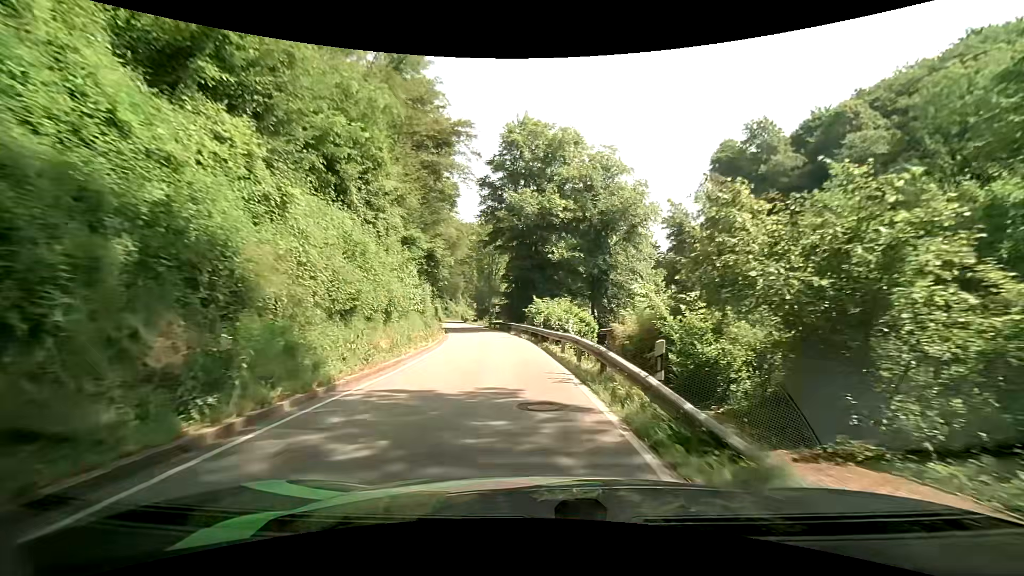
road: tertiary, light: Day
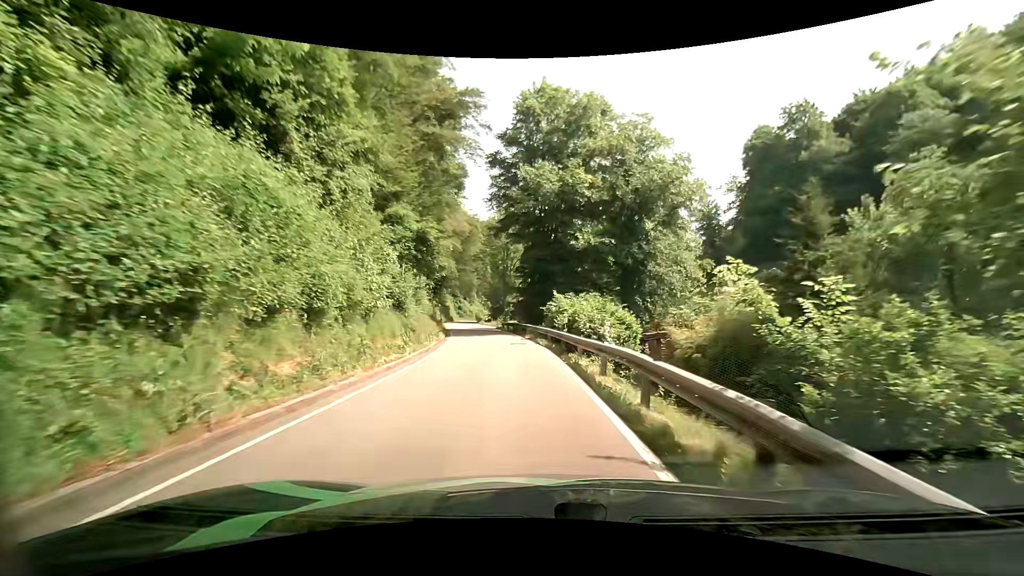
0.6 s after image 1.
(-0.2, +7.1) m; -2°
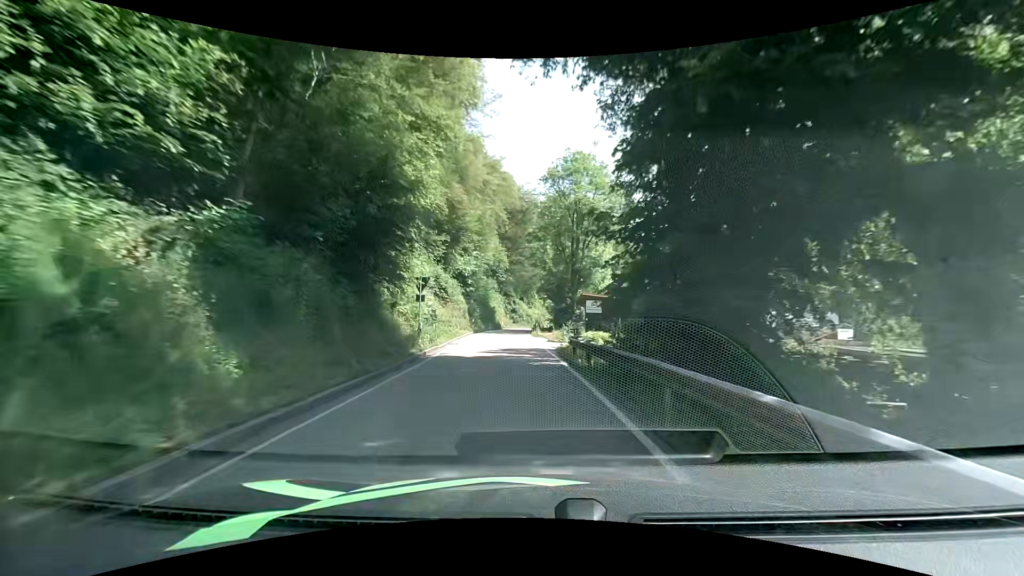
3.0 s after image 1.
(-2.4, +29.0) m; -8°
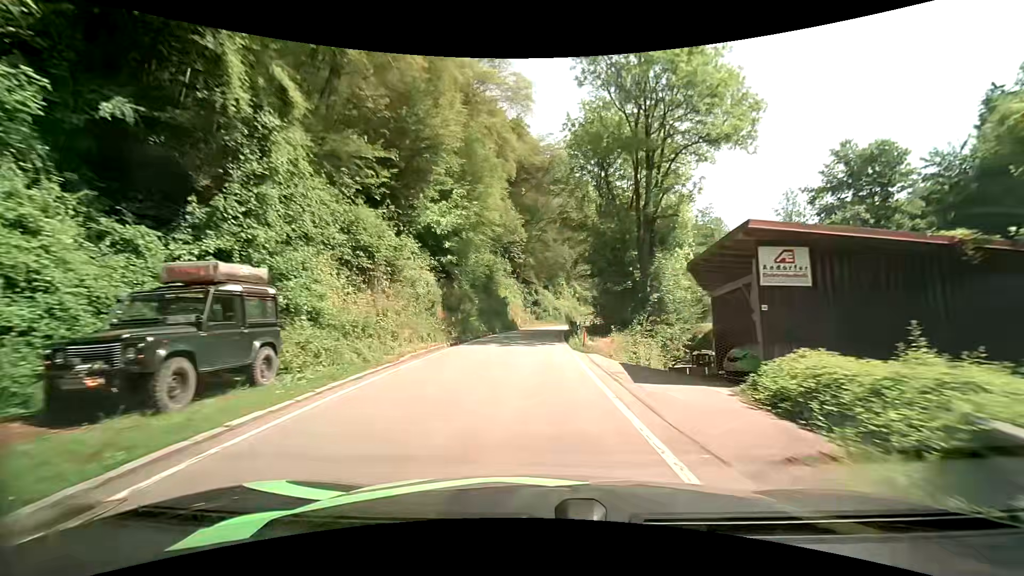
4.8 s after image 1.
(-1.0, +22.8) m; -2°
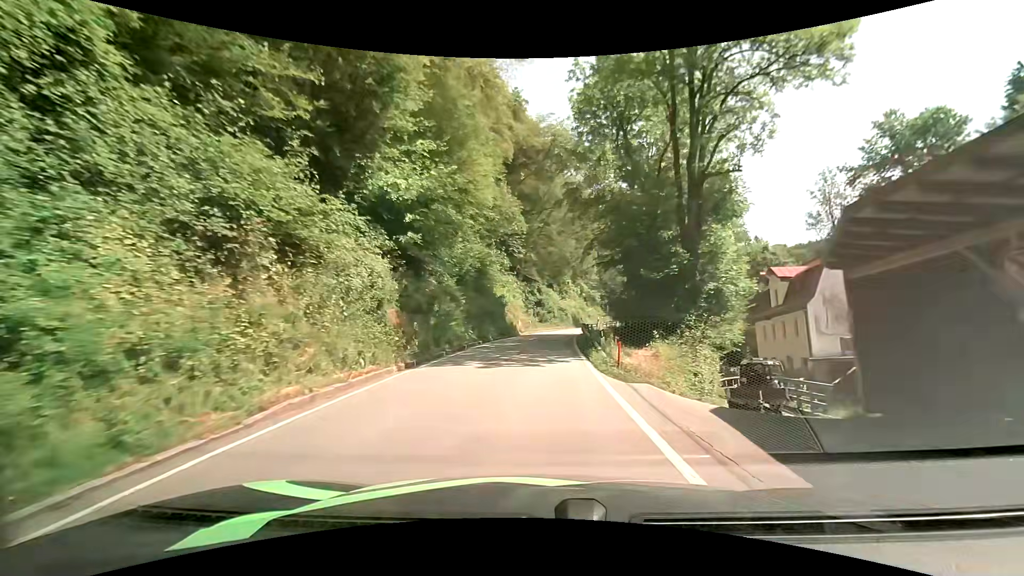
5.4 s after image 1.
(-0.1, +7.7) m; -1°
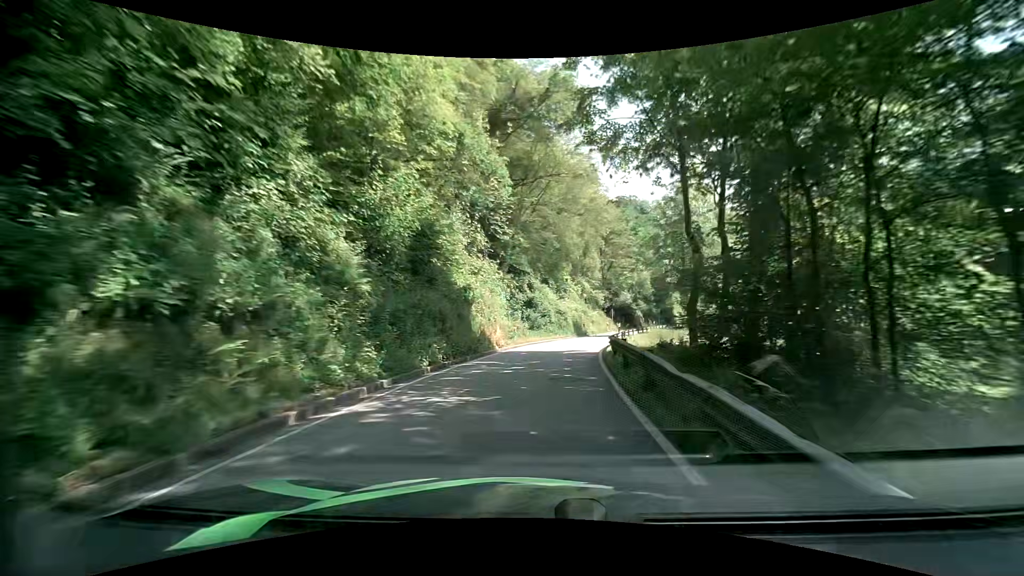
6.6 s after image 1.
(-0.1, +15.2) m; 0°
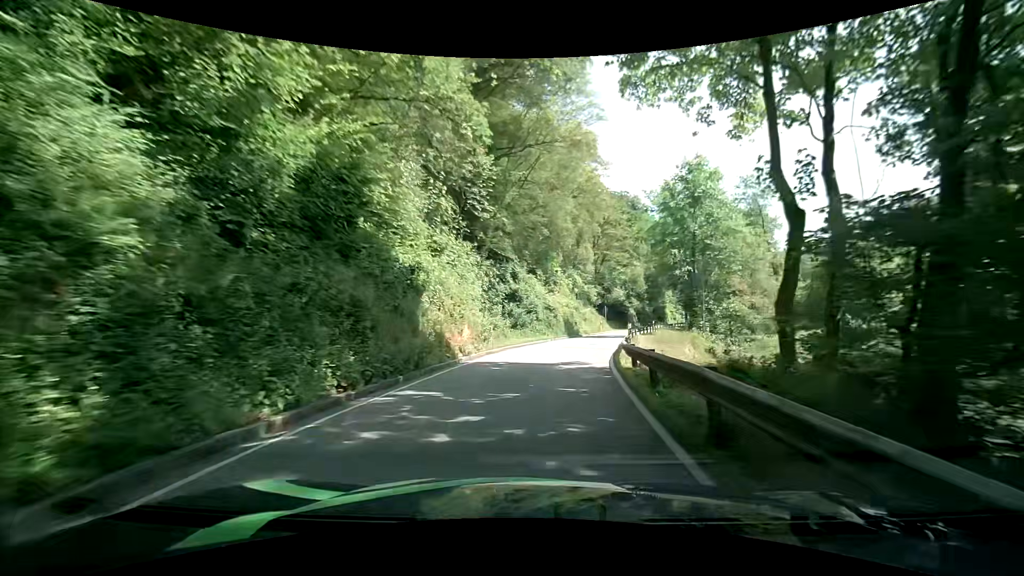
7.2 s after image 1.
(+0.1, +7.4) m; +1°
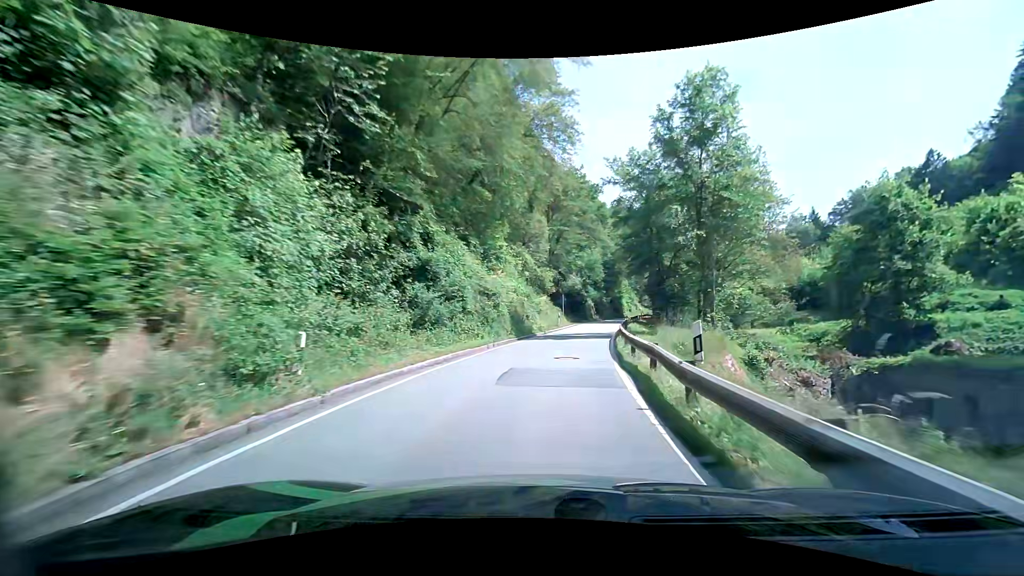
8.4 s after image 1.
(+0.9, +14.5) m; +7°
(0, +10) (+1, +20) (+3, +30) (+4, +40) (+6, +50) (+8, +59) (+10, +69) (+13, +79) (+16, +88) (+18, +98) m
